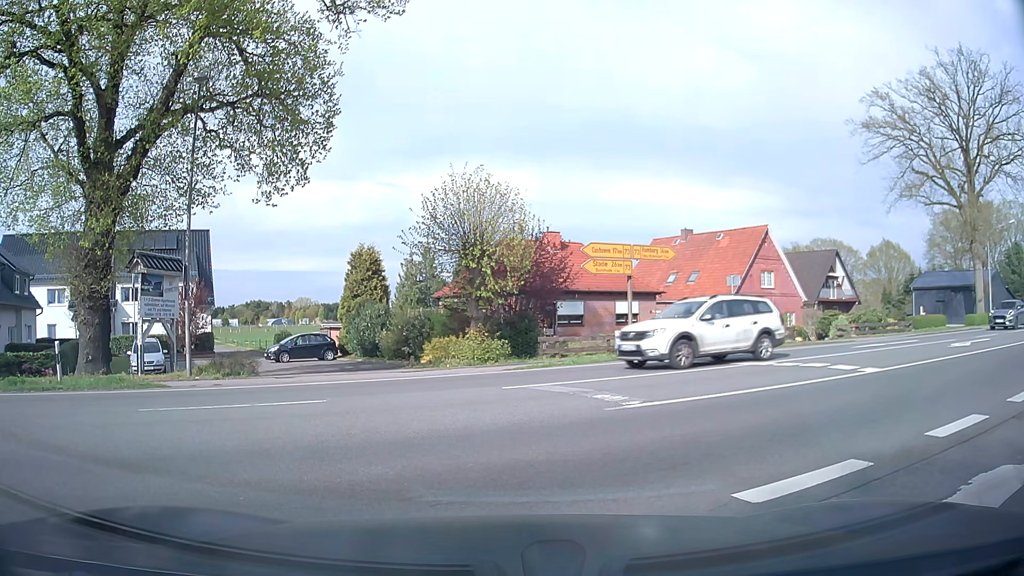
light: Day
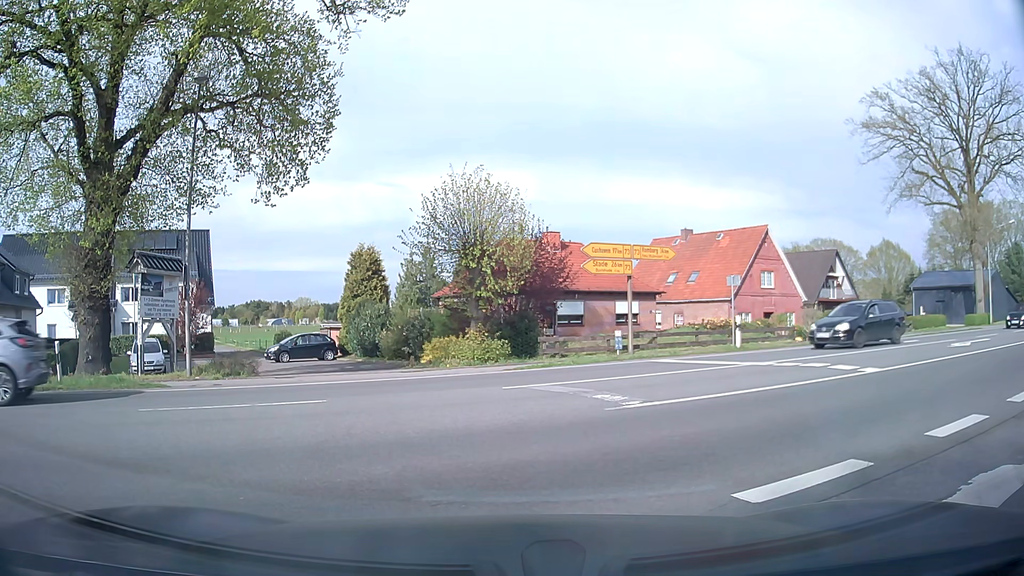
(0.0, 0.0) m; 0°
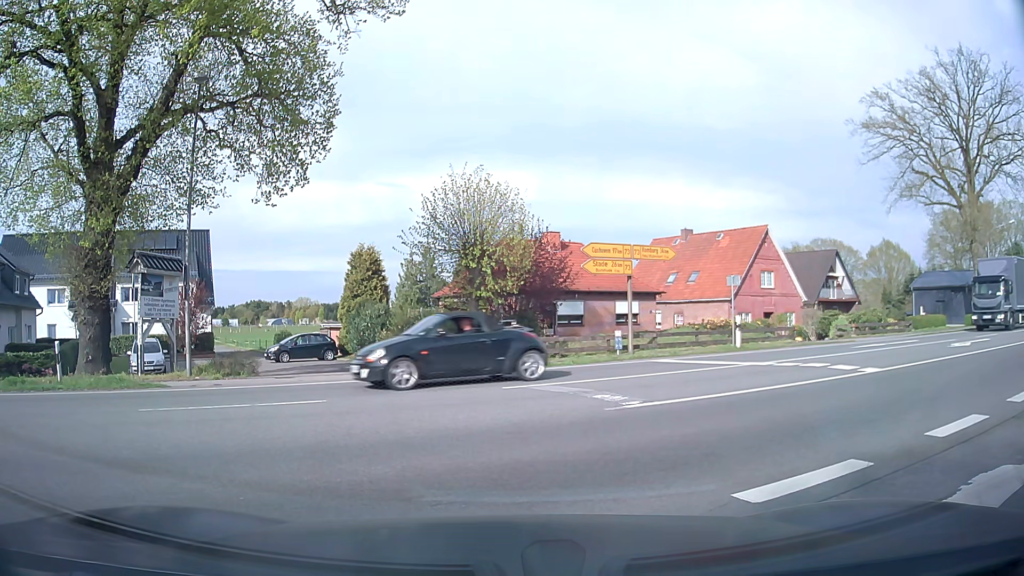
(0.0, 0.0) m; 0°
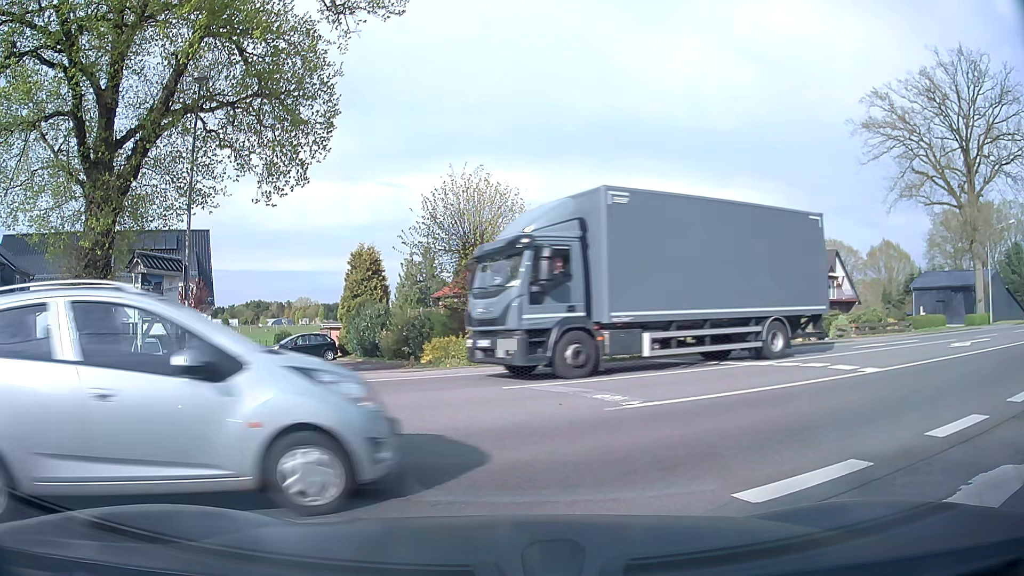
(0.0, 0.0) m; 0°
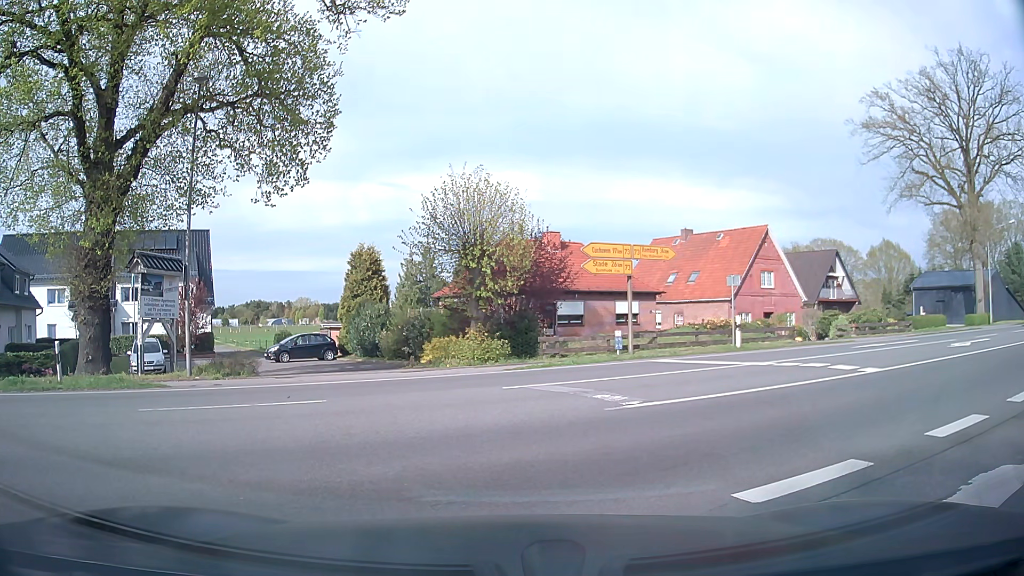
(0.0, 0.0) m; 0°
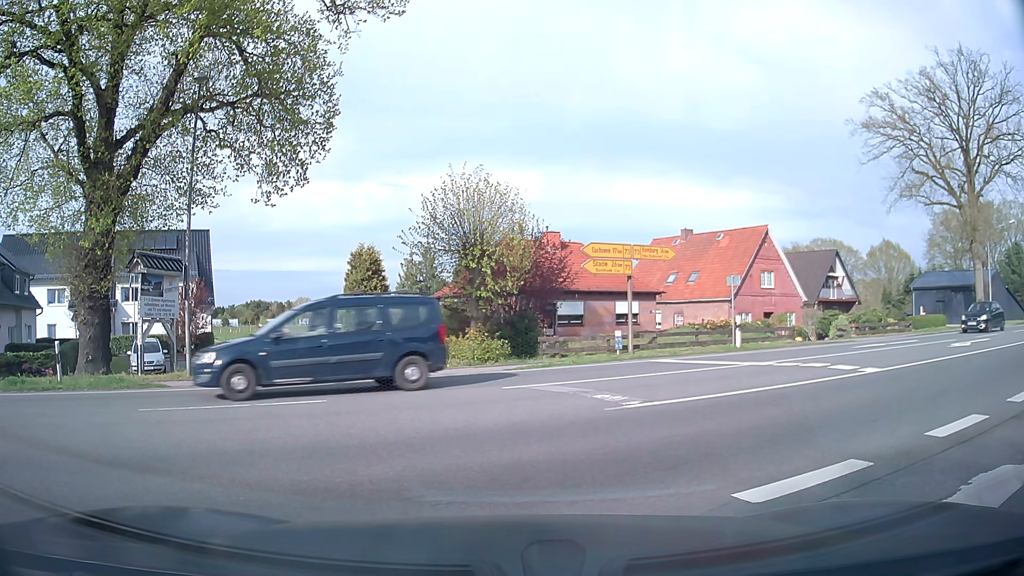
(0.0, 0.0) m; 0°
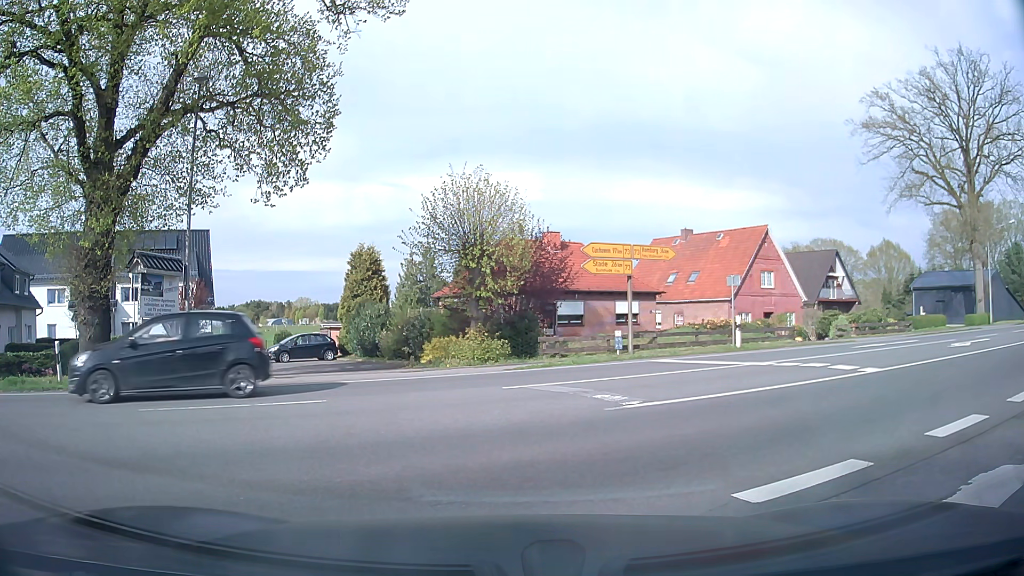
(0.0, 0.0) m; 0°
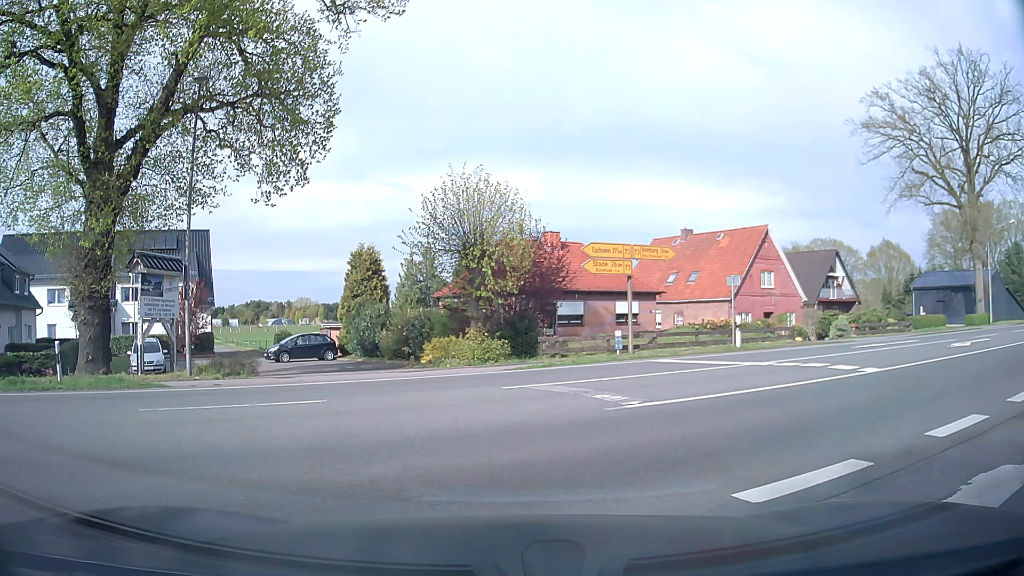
(0.0, 0.0) m; 0°
